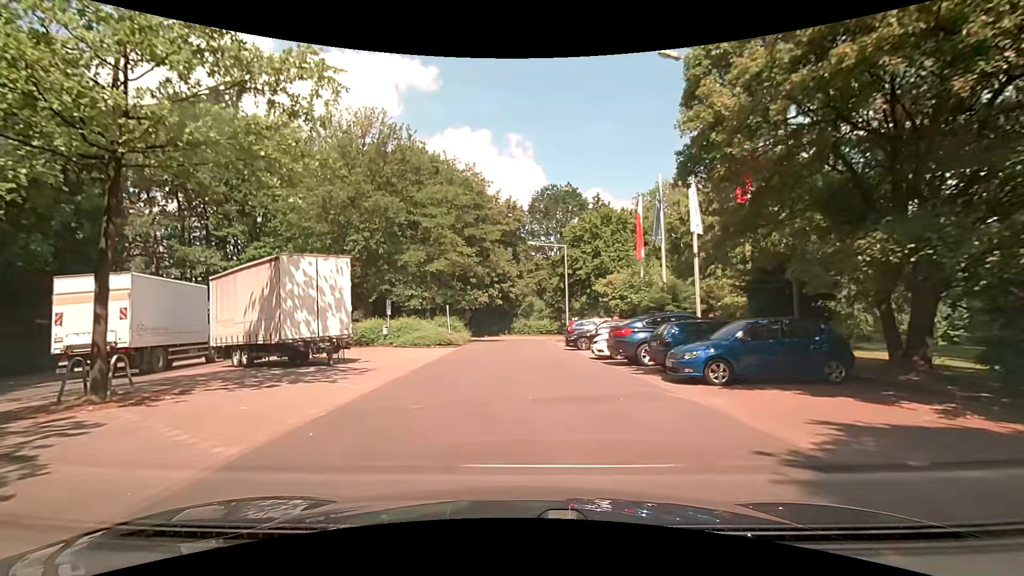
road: residential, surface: asphalt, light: Day
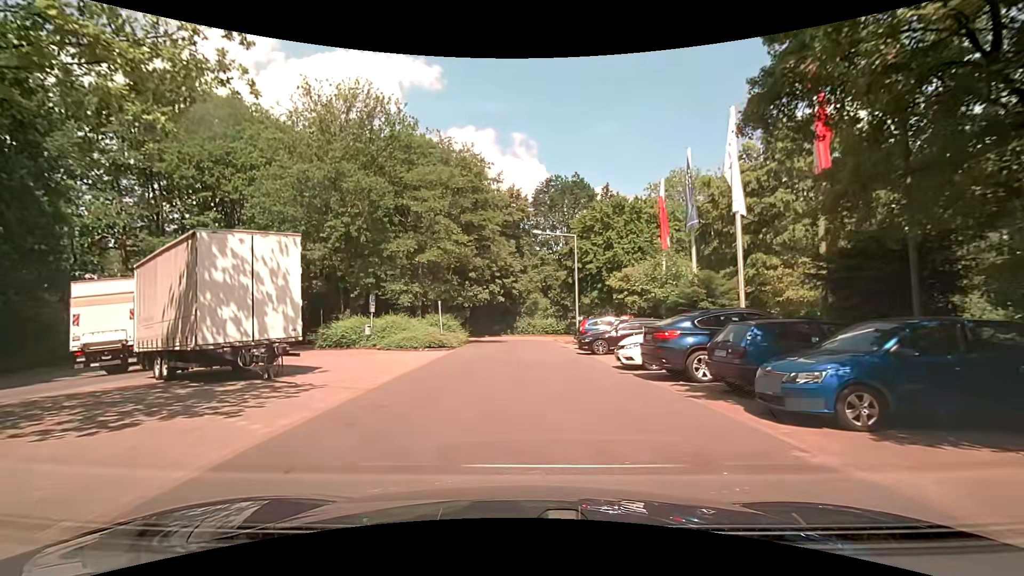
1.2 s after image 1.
(-0.1, +4.5) m; -1°
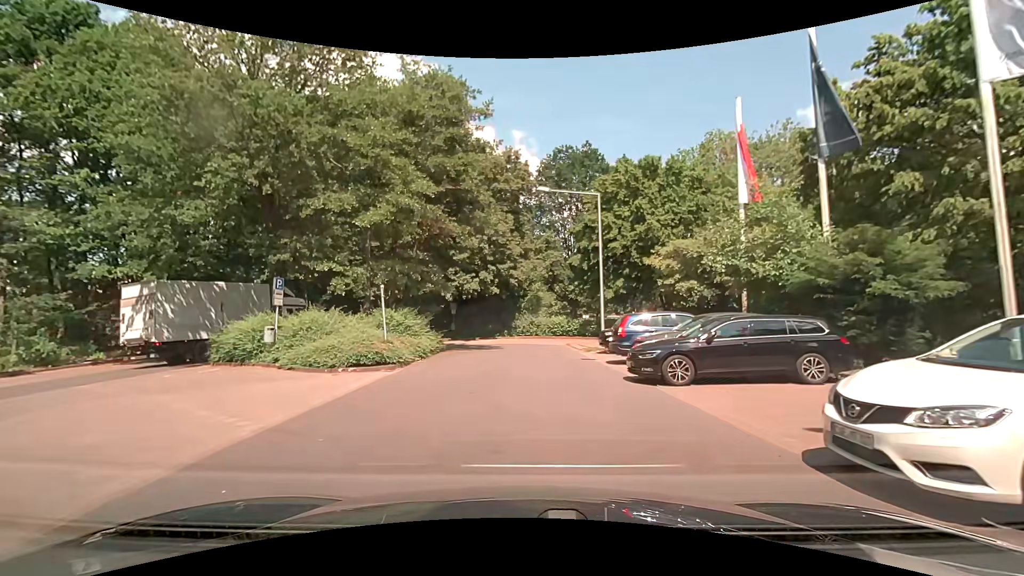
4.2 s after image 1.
(0.0, +11.0) m; 0°
